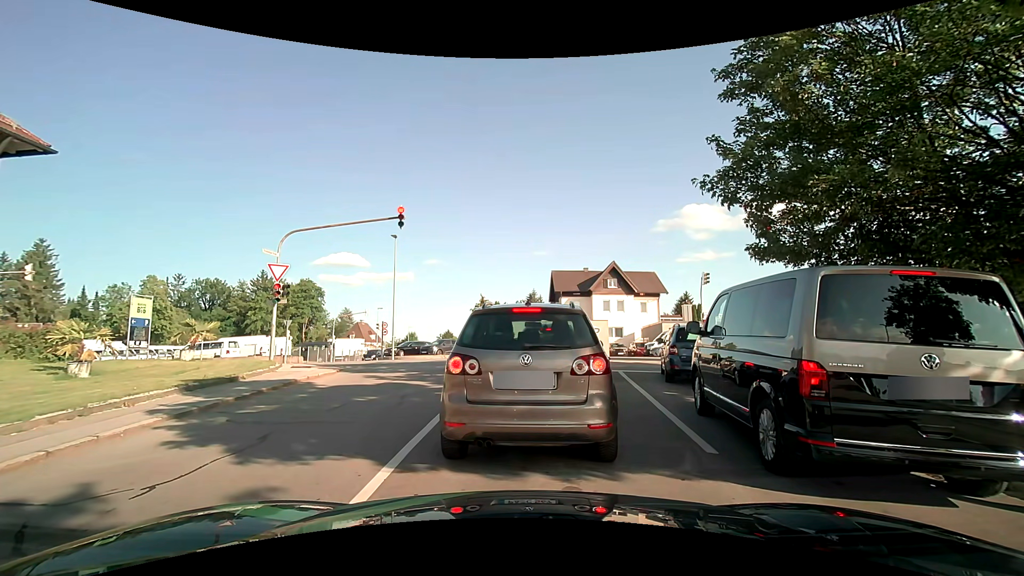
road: residential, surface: asphalt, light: Day
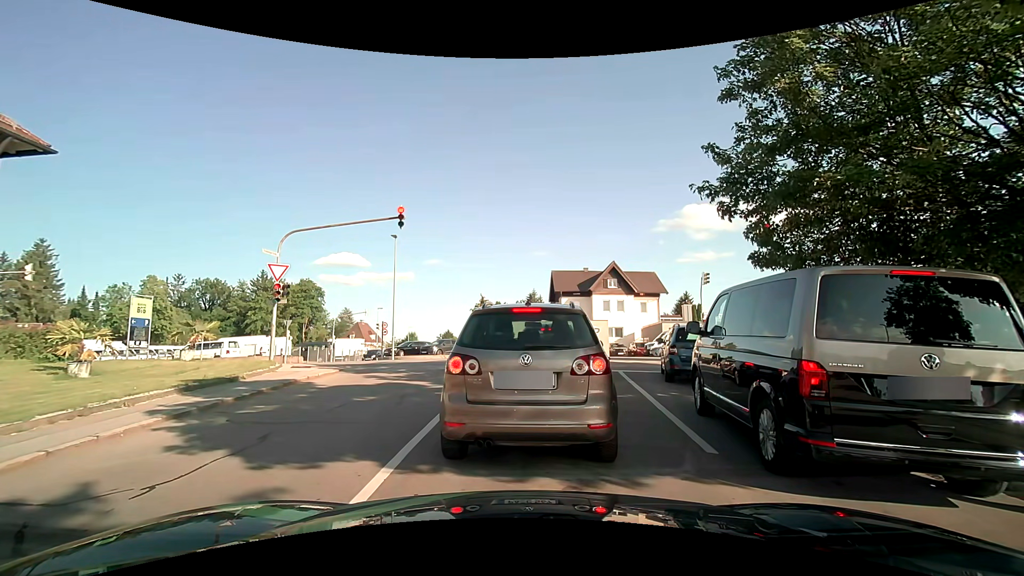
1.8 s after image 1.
(0.0, 0.0) m; 0°
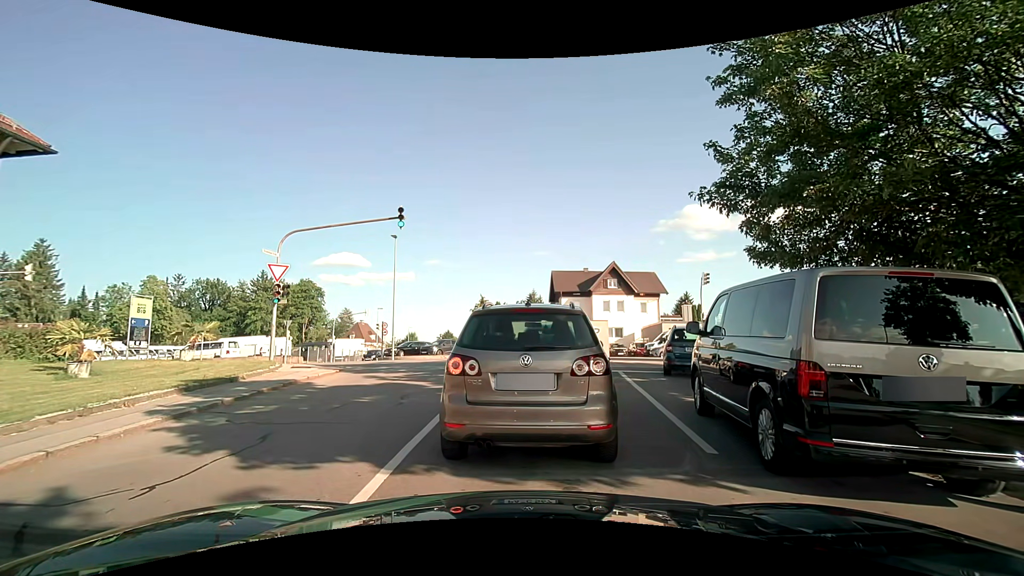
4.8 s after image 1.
(0.0, 0.0) m; 0°
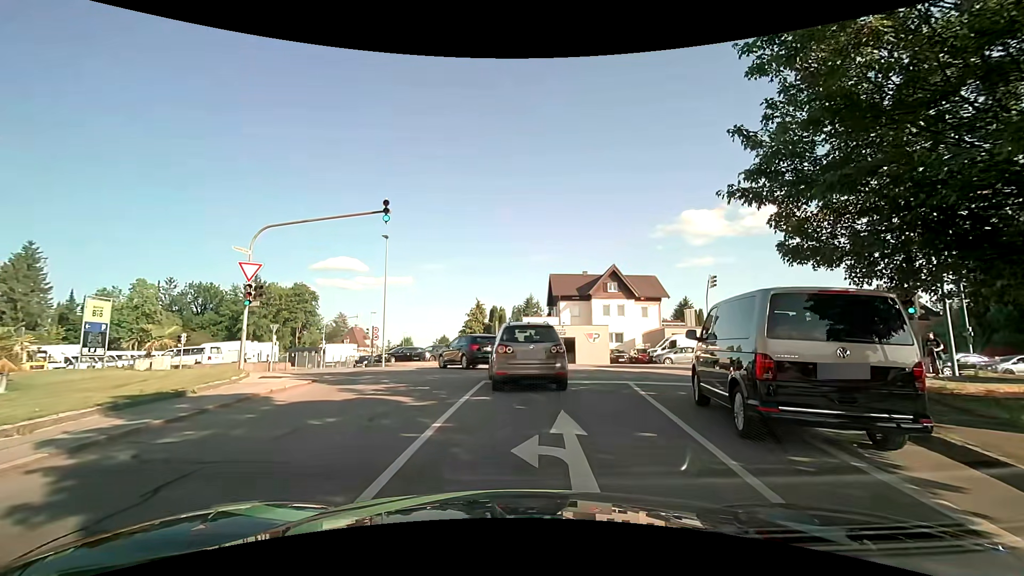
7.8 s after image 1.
(0.0, +2.0) m; -2°
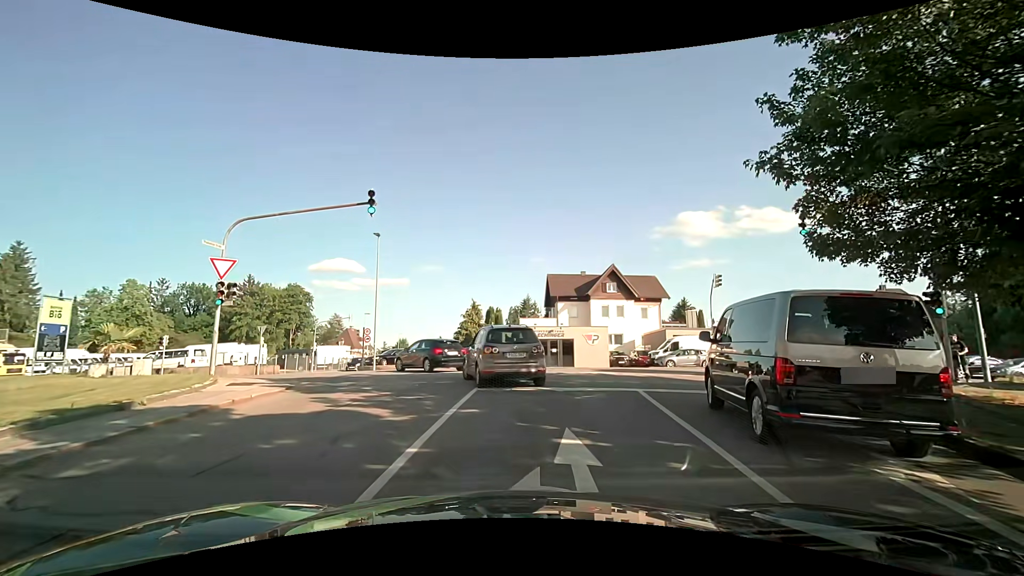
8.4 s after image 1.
(0.0, +1.5) m; +1°
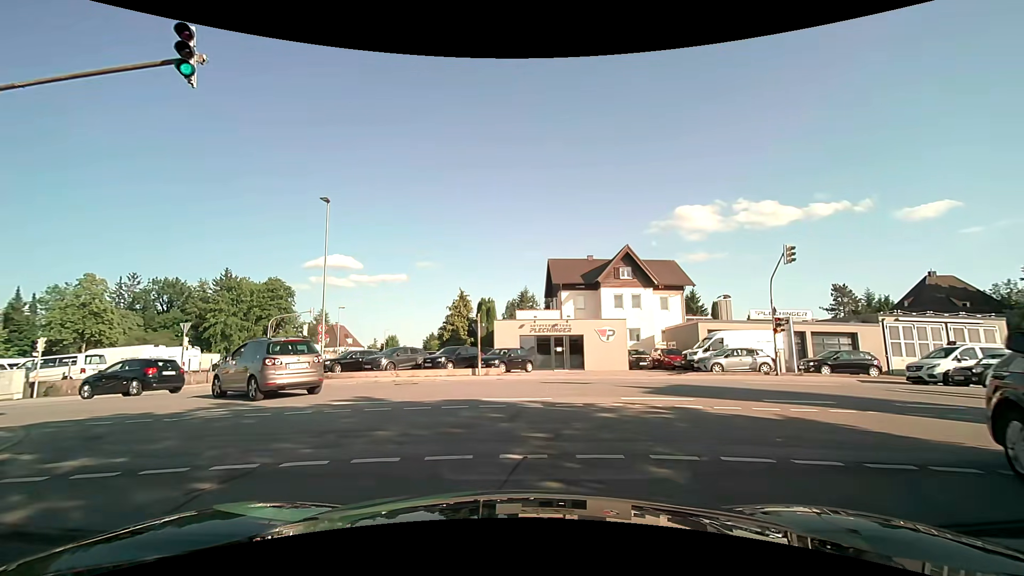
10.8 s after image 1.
(+0.3, +9.4) m; +2°
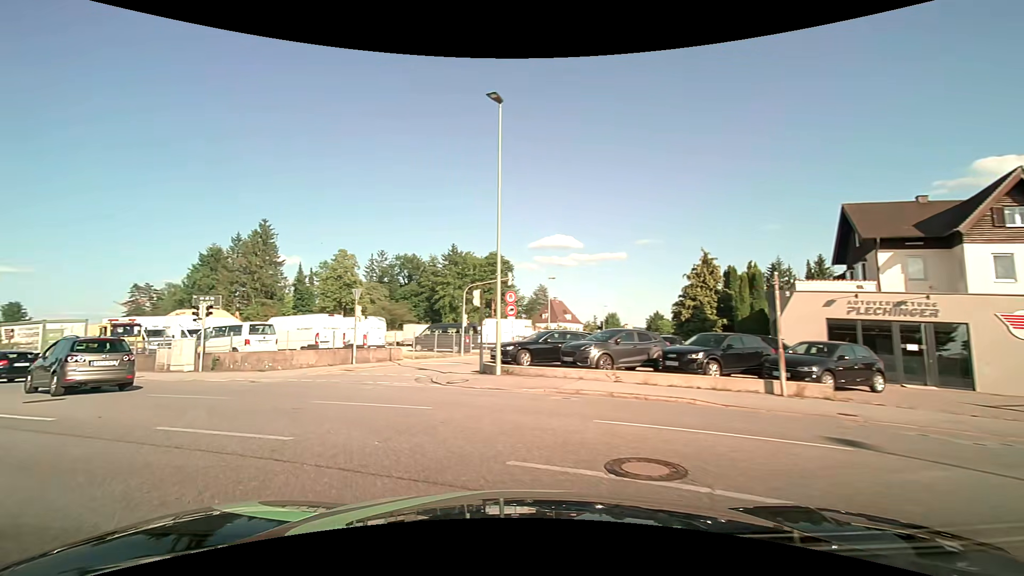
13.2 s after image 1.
(-2.1, +12.0) m; -26°
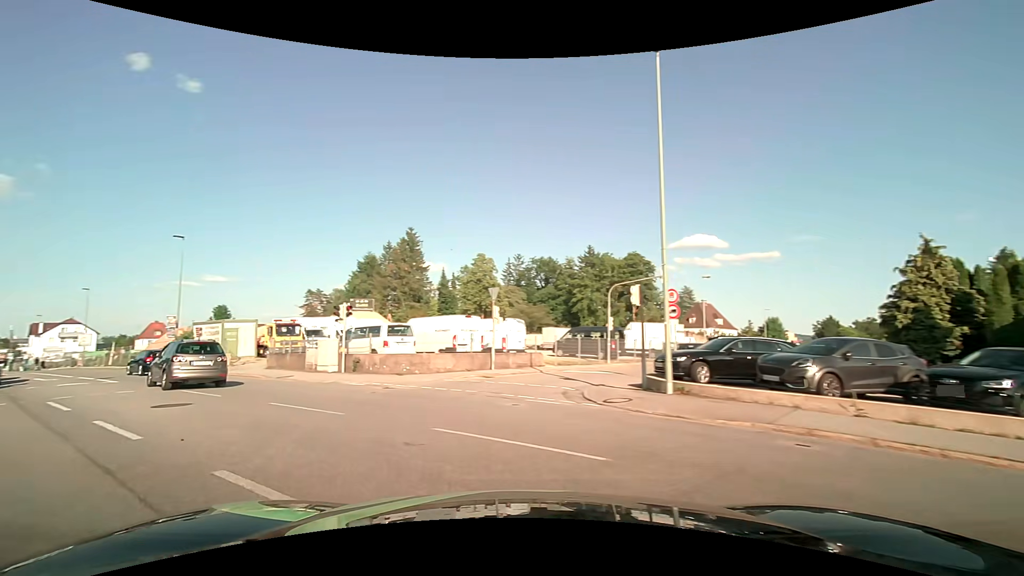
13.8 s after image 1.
(-0.4, +3.4) m; -15°
